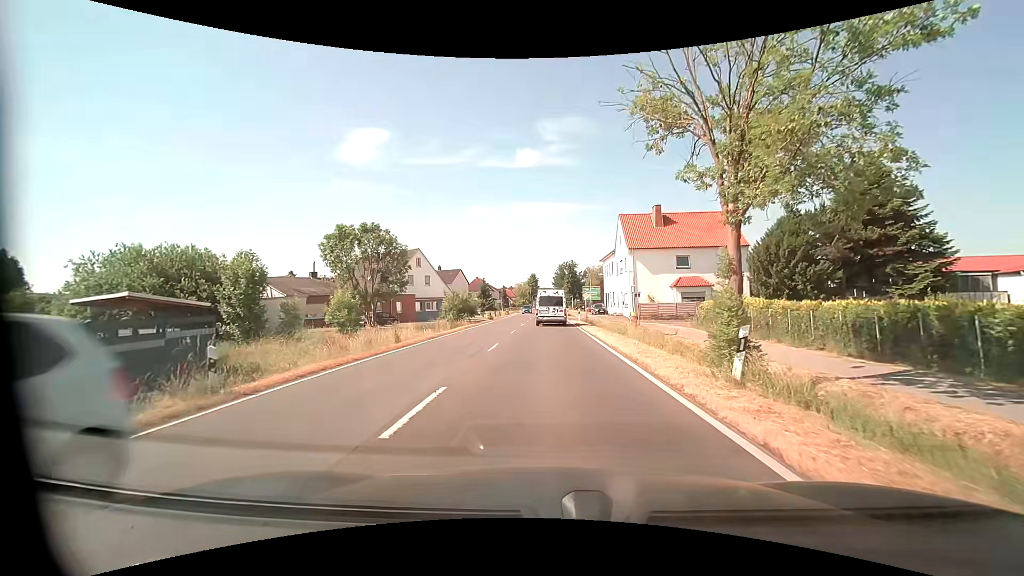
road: primary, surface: asphalt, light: Day
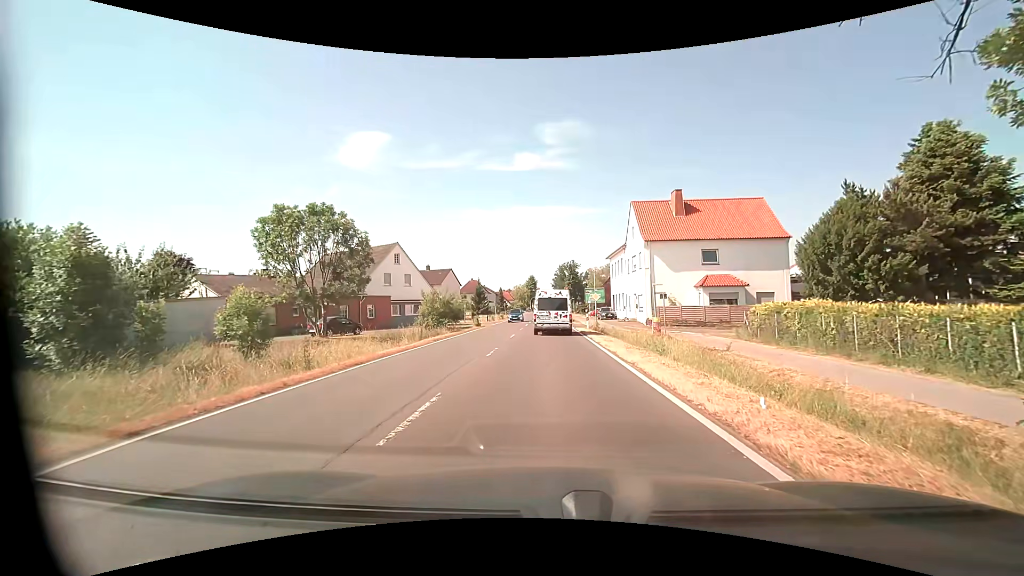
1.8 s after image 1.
(0.0, +9.1) m; -1°
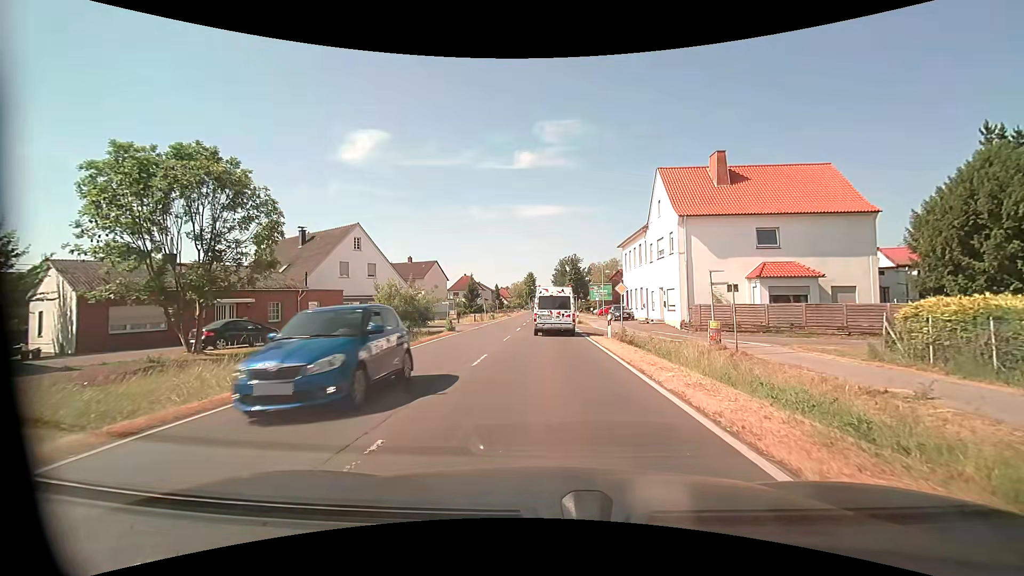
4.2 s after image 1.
(+0.2, +12.1) m; +1°
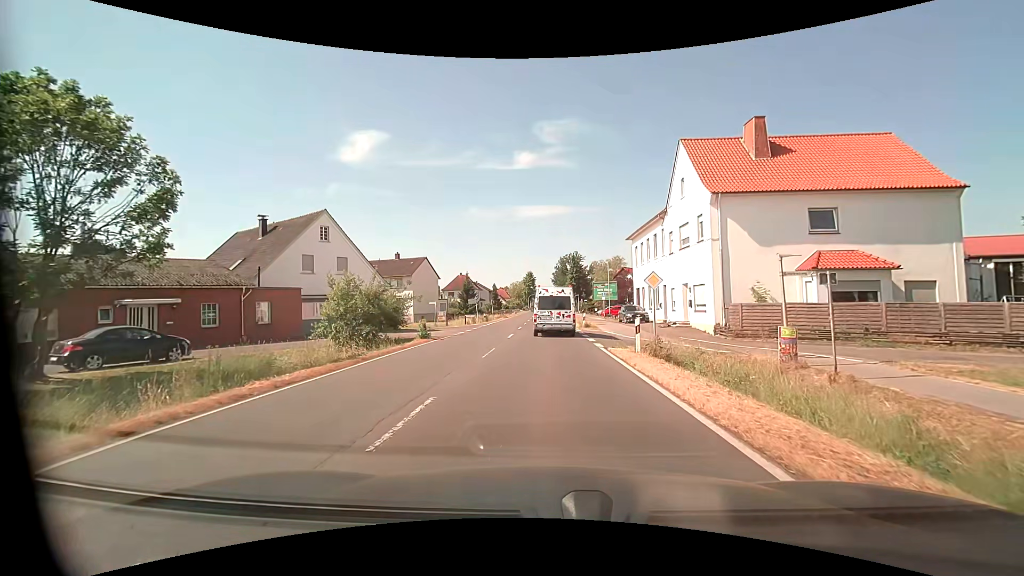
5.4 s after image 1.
(+0.1, +6.8) m; 0°
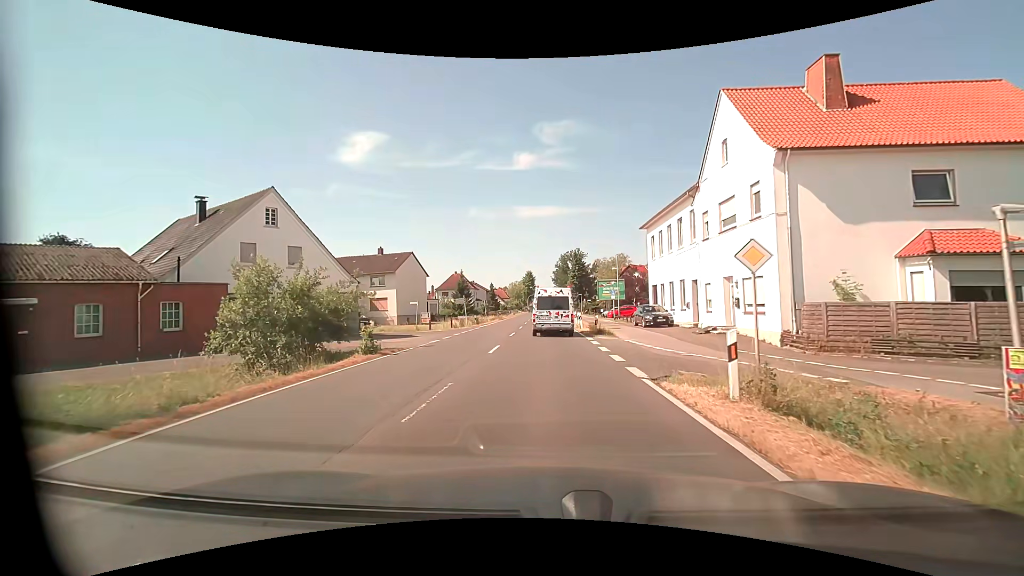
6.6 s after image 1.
(0.0, +7.7) m; 0°
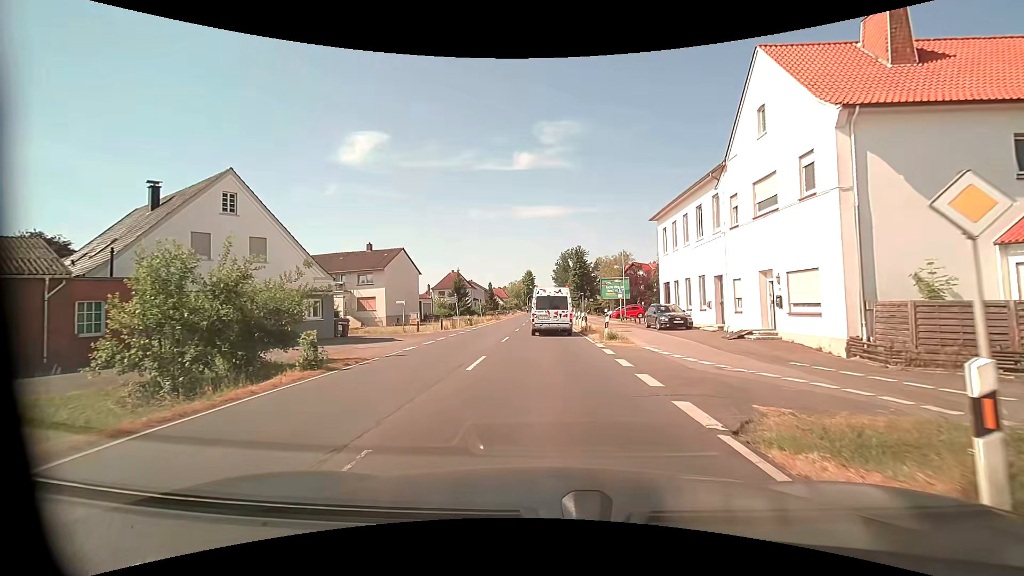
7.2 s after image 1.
(0.0, +4.3) m; 0°
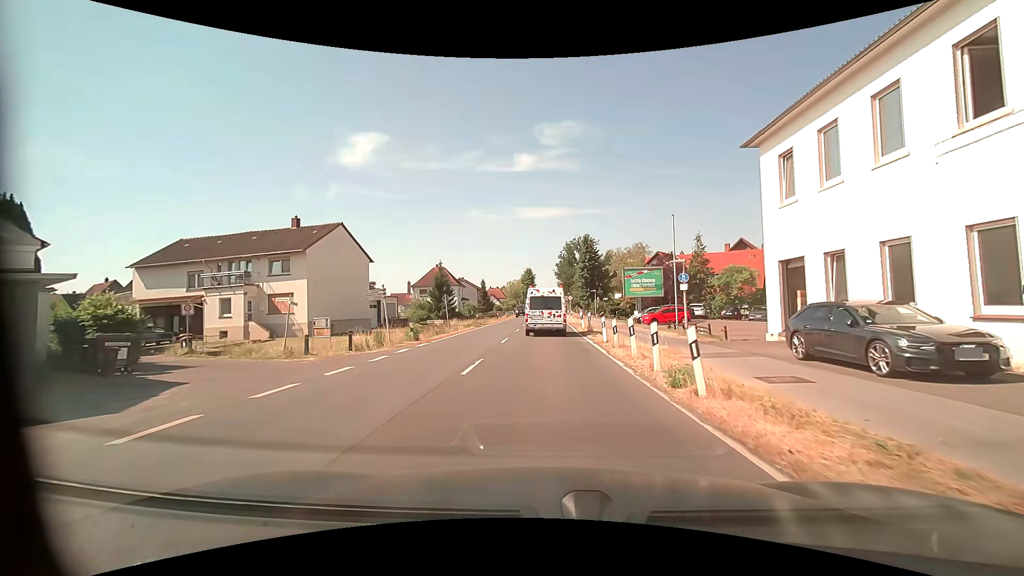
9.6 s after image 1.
(0.0, +19.1) m; 0°
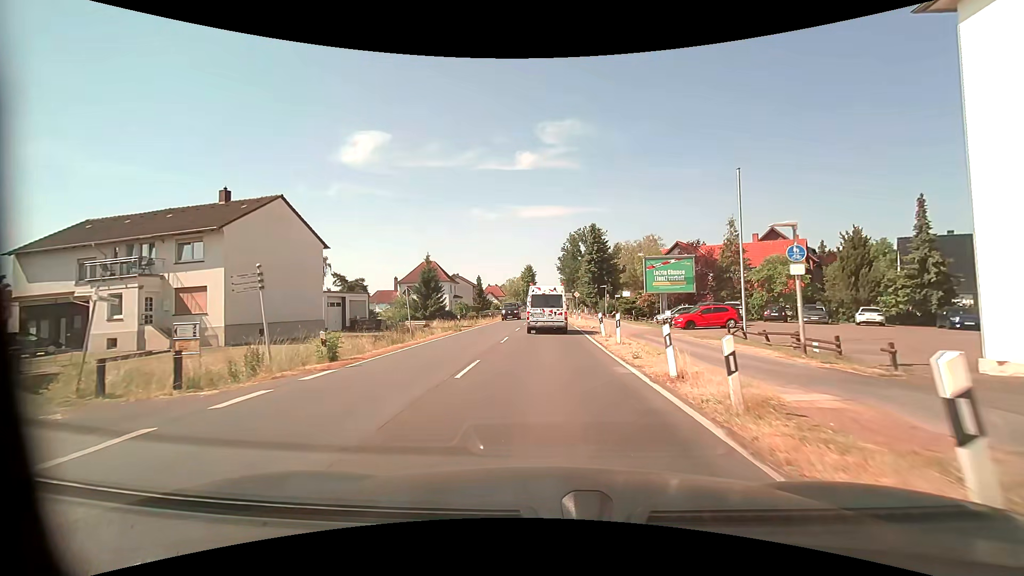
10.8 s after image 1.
(0.0, +10.1) m; 0°
(0, +10) (0, +20) (0, +30) (0, +40) (0, +50) (0, +60) (0, +70) (0, +80) (0, +90) (0, +100) m
